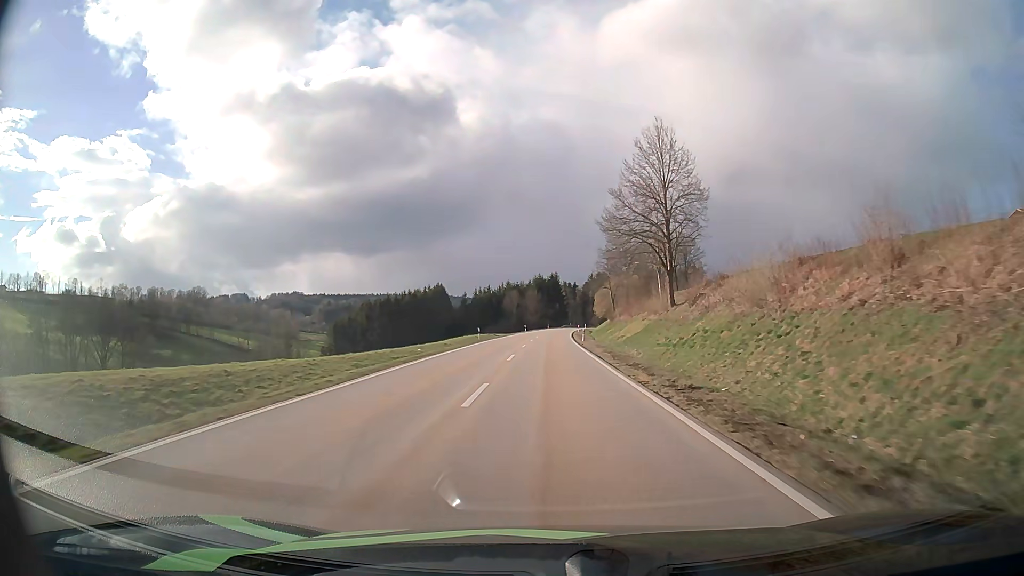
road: secondary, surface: asphalt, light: Day
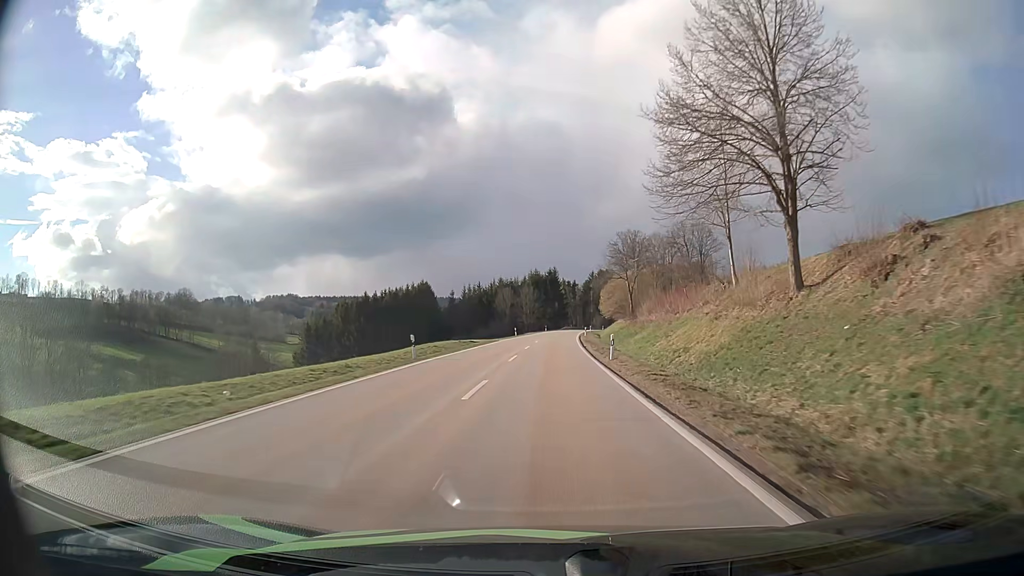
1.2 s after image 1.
(+0.1, +24.3) m; 0°
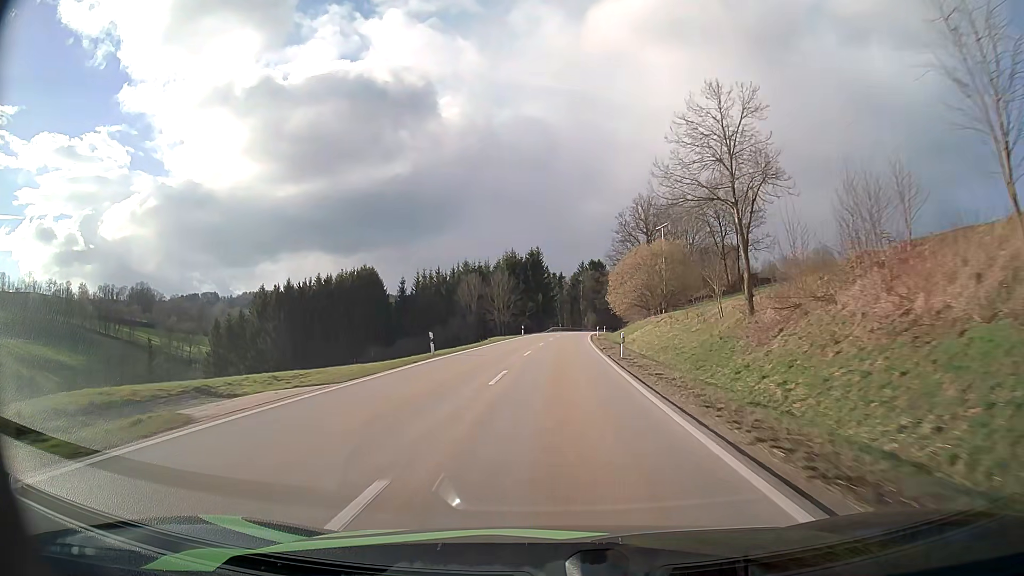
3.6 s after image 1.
(+0.4, +48.9) m; +1°
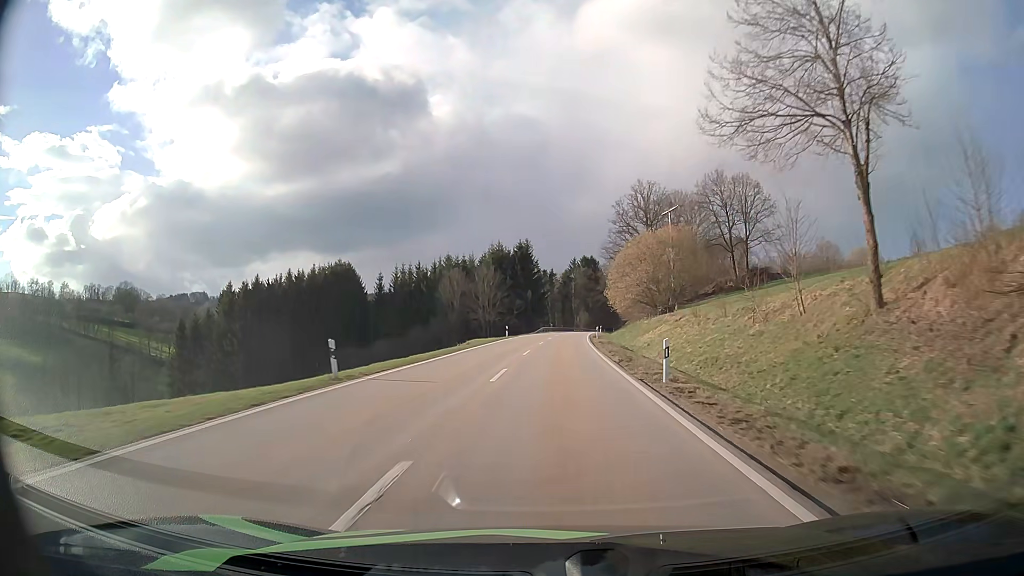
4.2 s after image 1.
(+0.1, +12.3) m; +1°
(0, +10) (0, +20) (0, +30) (+1, +40) (+1, +50) (+2, +60) (+2, +70) (+3, +80) (+4, +90) (+5, +100) m
